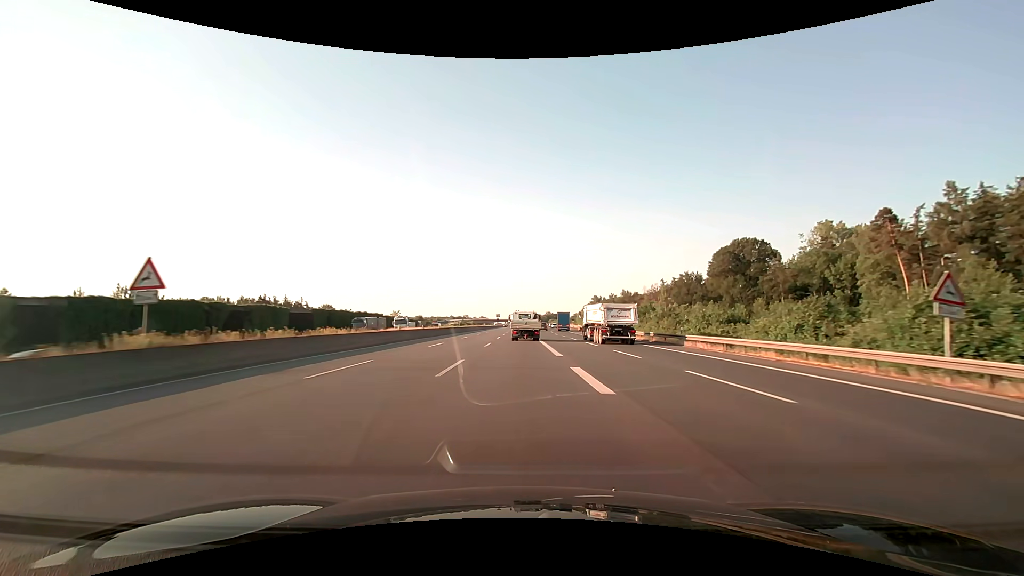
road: motorway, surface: asphalt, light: Day
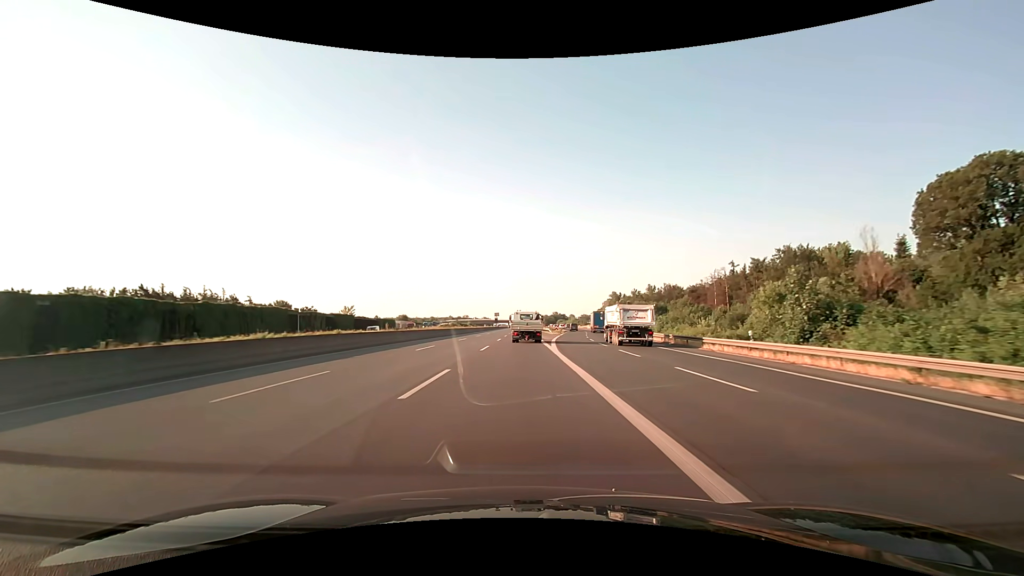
(-0.4, +58.0) m; 0°
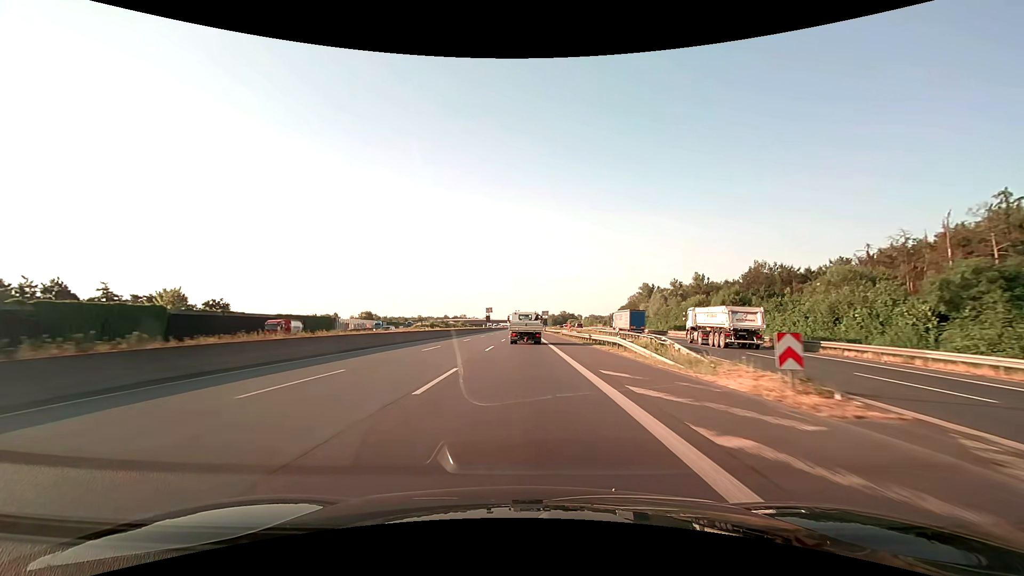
(-0.2, +71.2) m; 0°
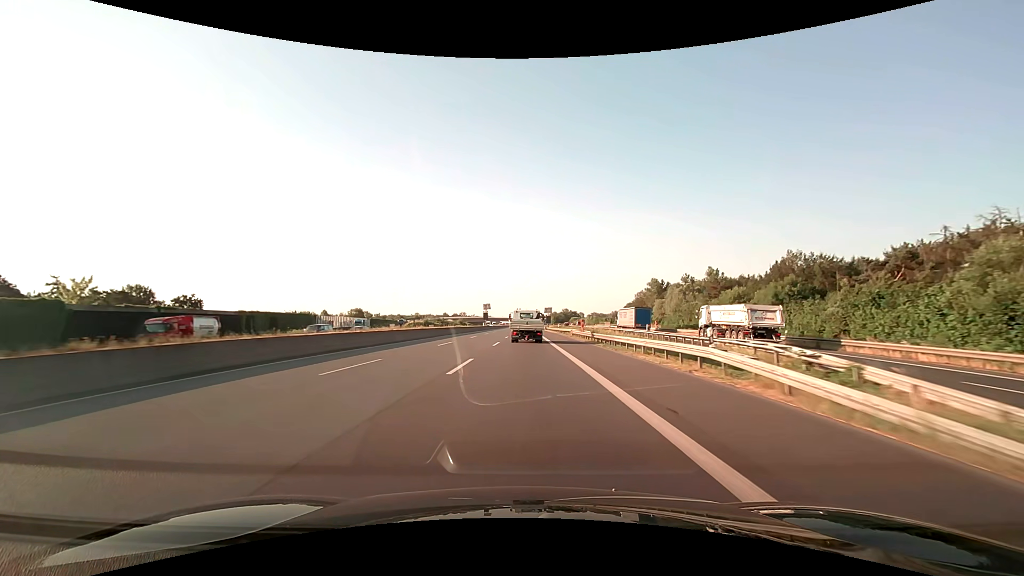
(0.0, +14.1) m; 0°
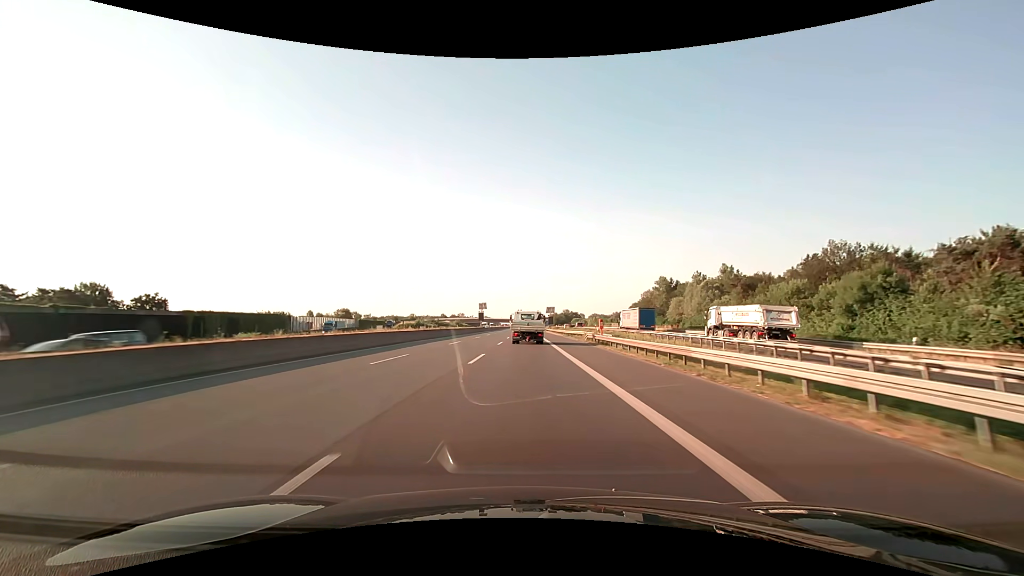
(0.0, +14.1) m; 0°
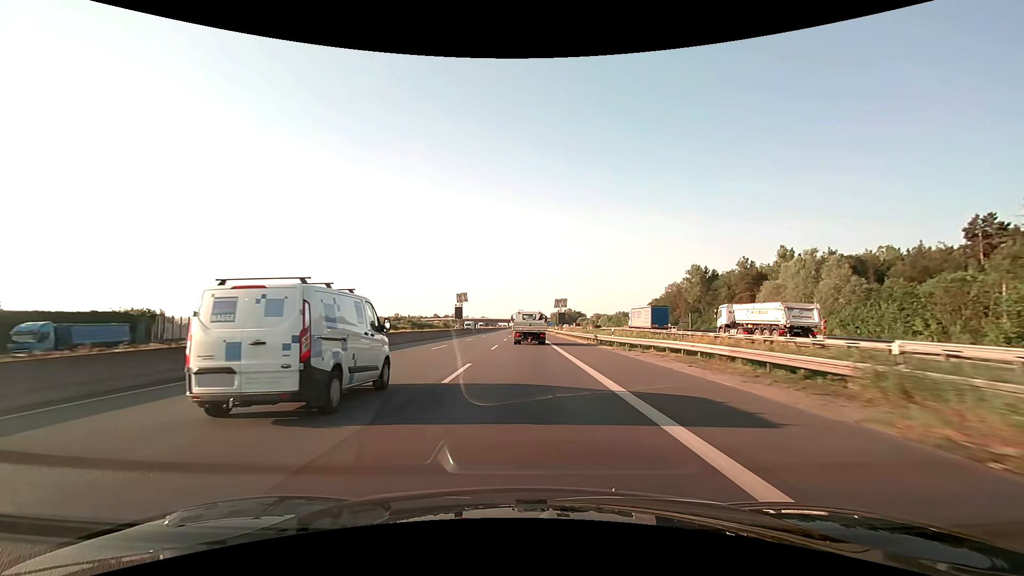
(+0.1, +42.2) m; 0°
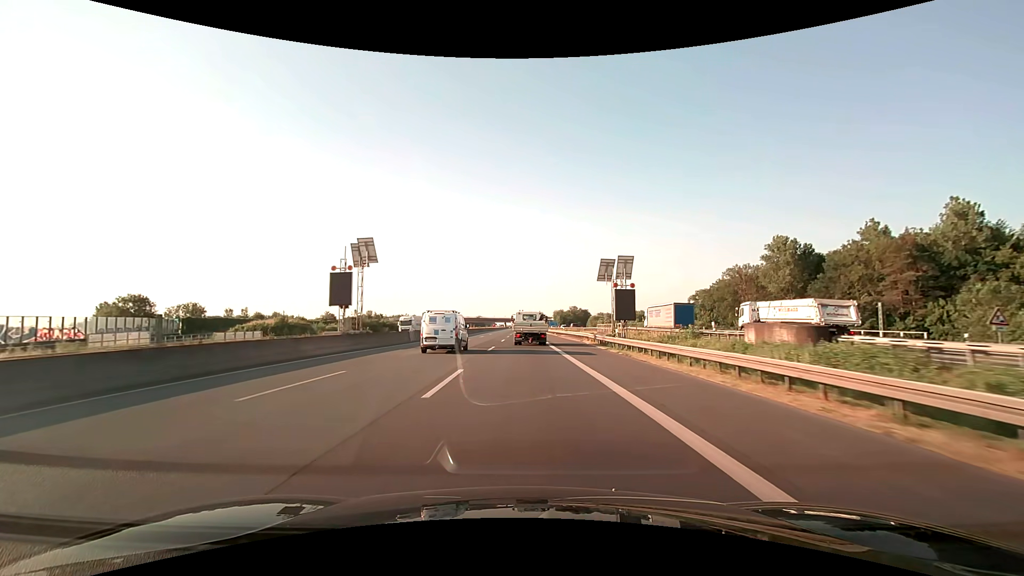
(0.0, +56.2) m; 0°
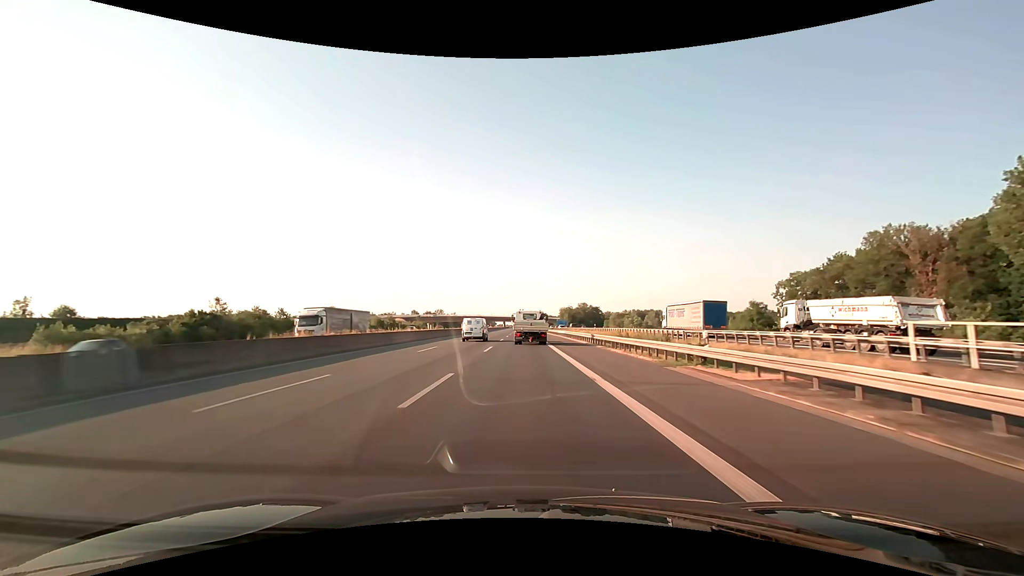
(0.0, +56.3) m; 0°
(0, +10) (0, +20) (0, +30) (0, +40) (0, +50) (0, +60) (0, +70) (0, +80) (0, +90) (-1, +100) m
